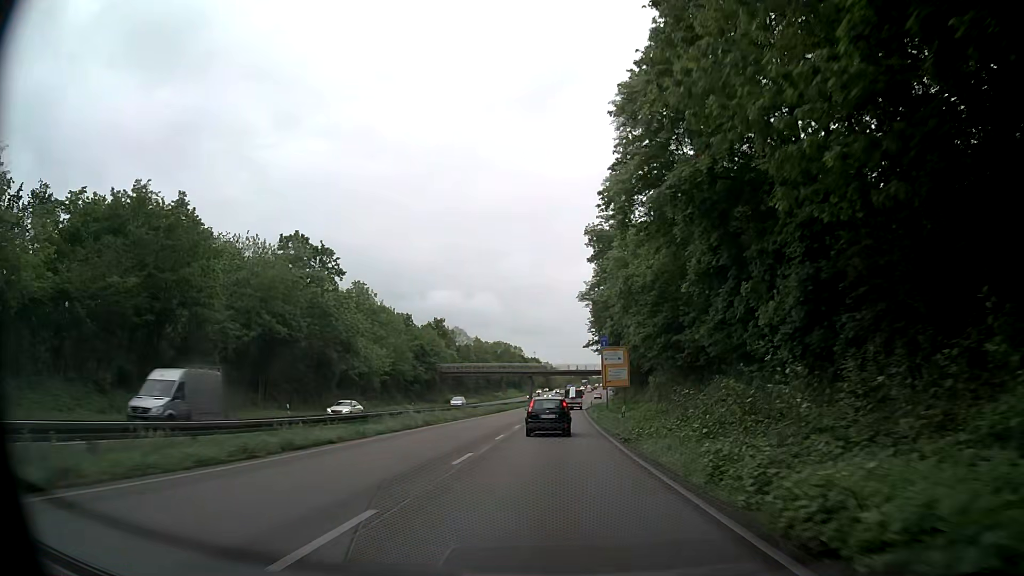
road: trunk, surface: asphalt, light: Day
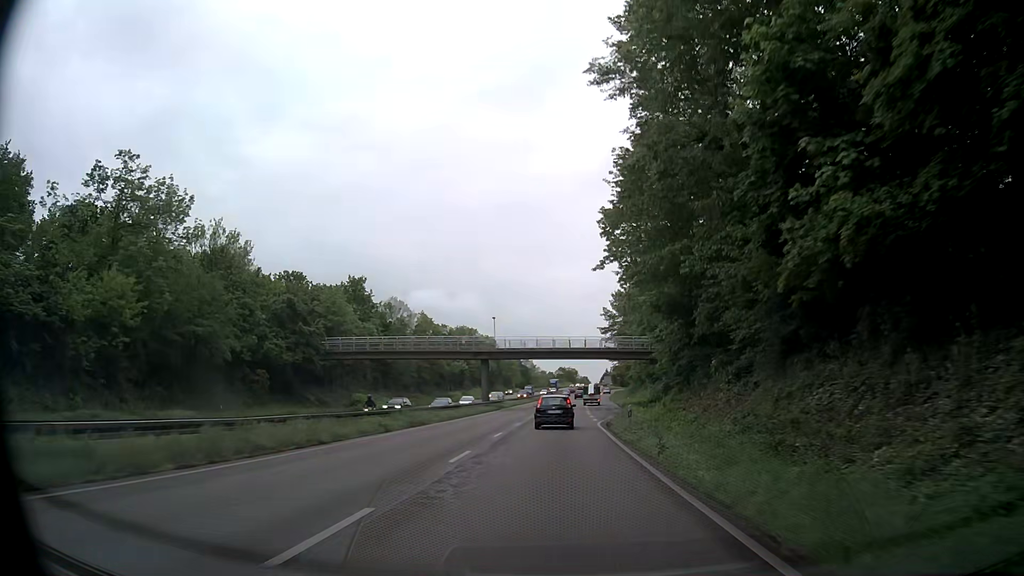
(+0.5, +53.6) m; +1°
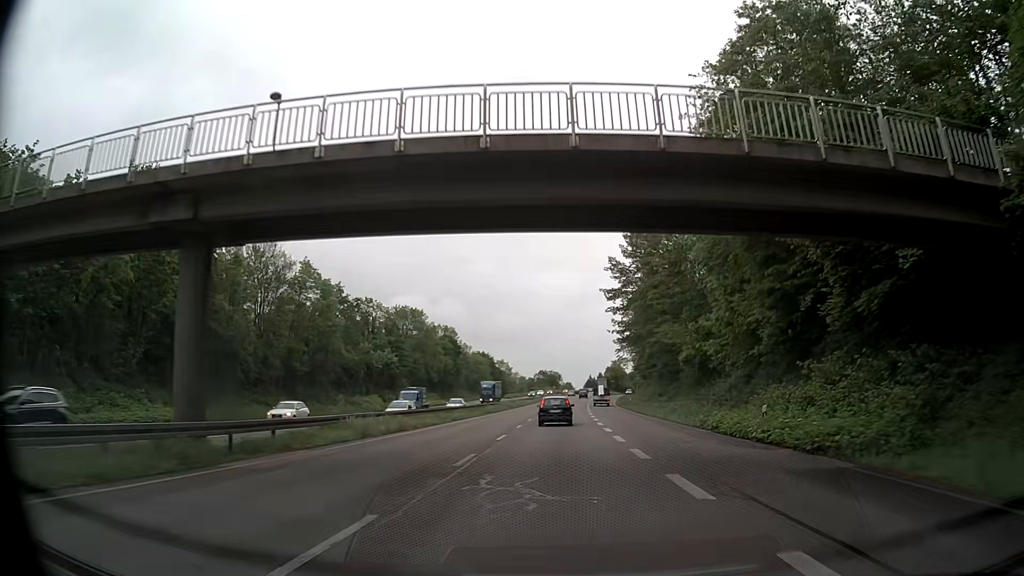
(+1.3, +54.1) m; +2°
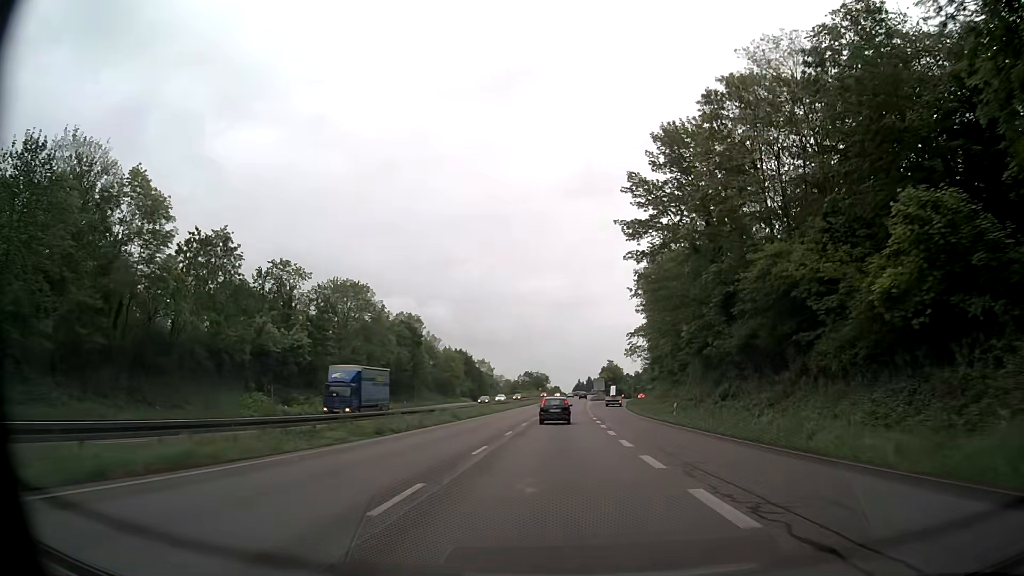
(+0.2, +32.9) m; 0°
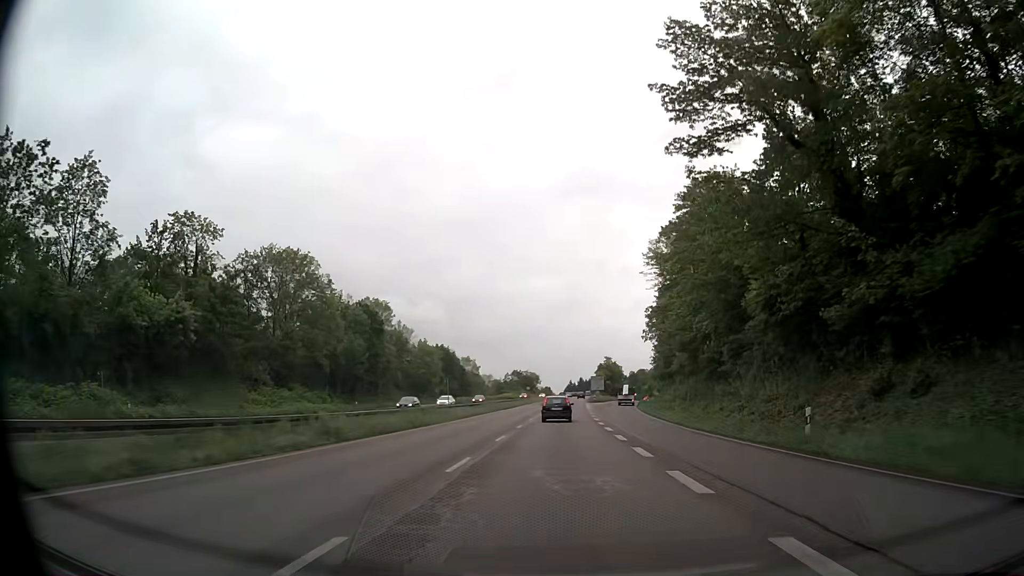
(+0.3, +22.2) m; +1°
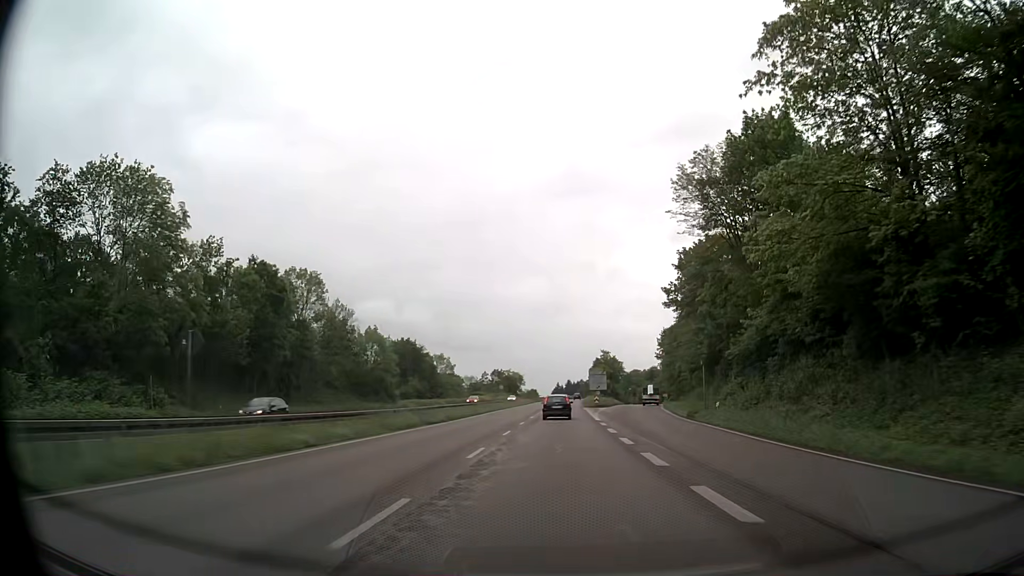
(+0.4, +33.3) m; +1°
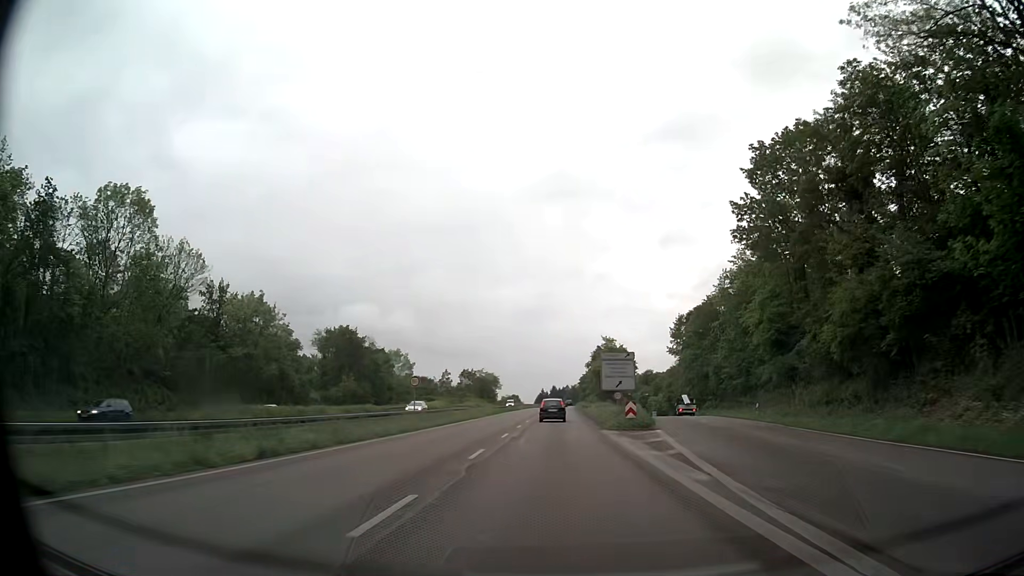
(+0.3, +44.2) m; +1°
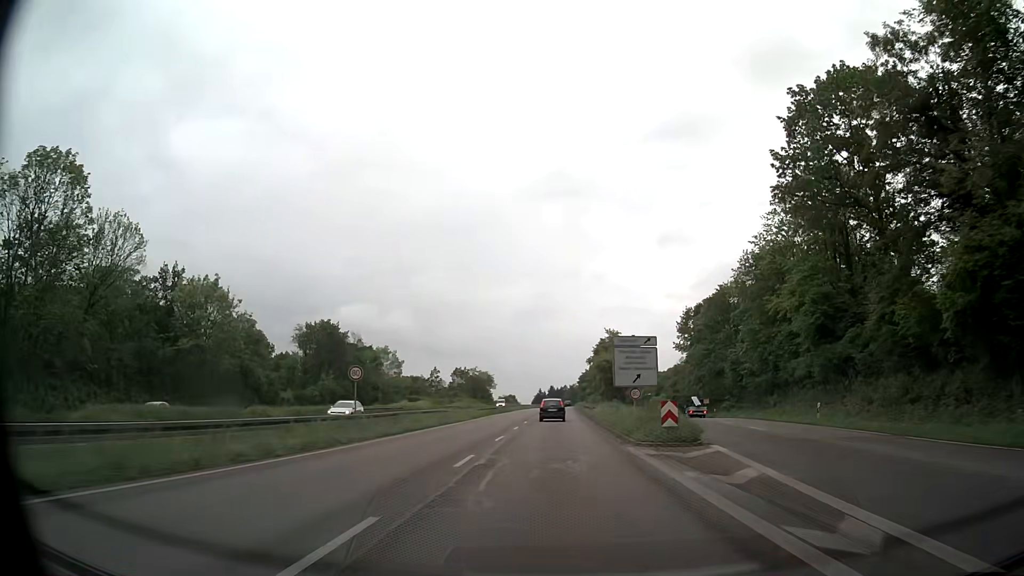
(0.0, +11.0) m; 0°
(0, +10) (0, +20) (0, +30) (0, +40) (0, +50) (0, +60) (+1, +70) (+1, +80) (+1, +90) (+1, +100) m
